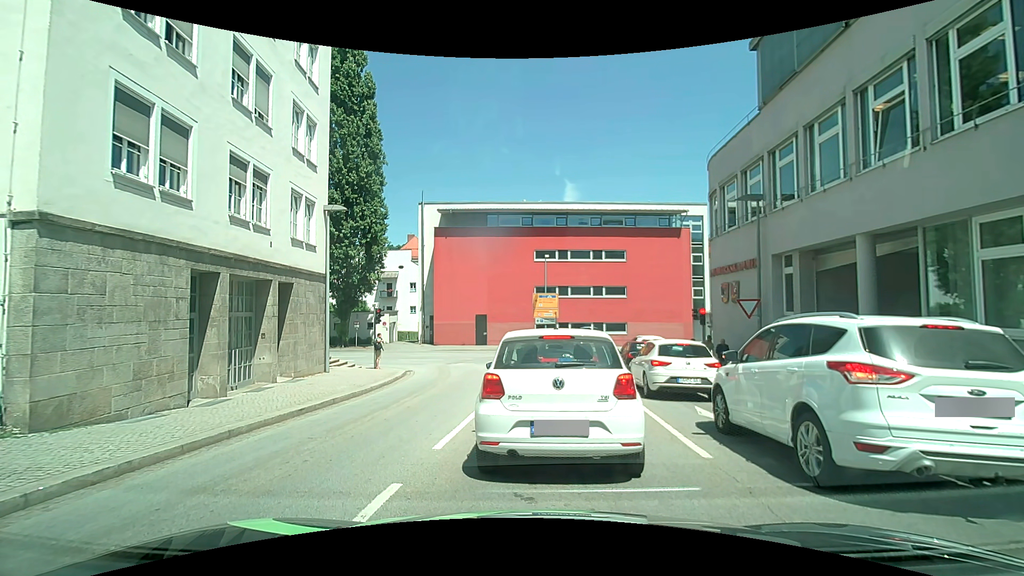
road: tertiary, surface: asphalt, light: Day
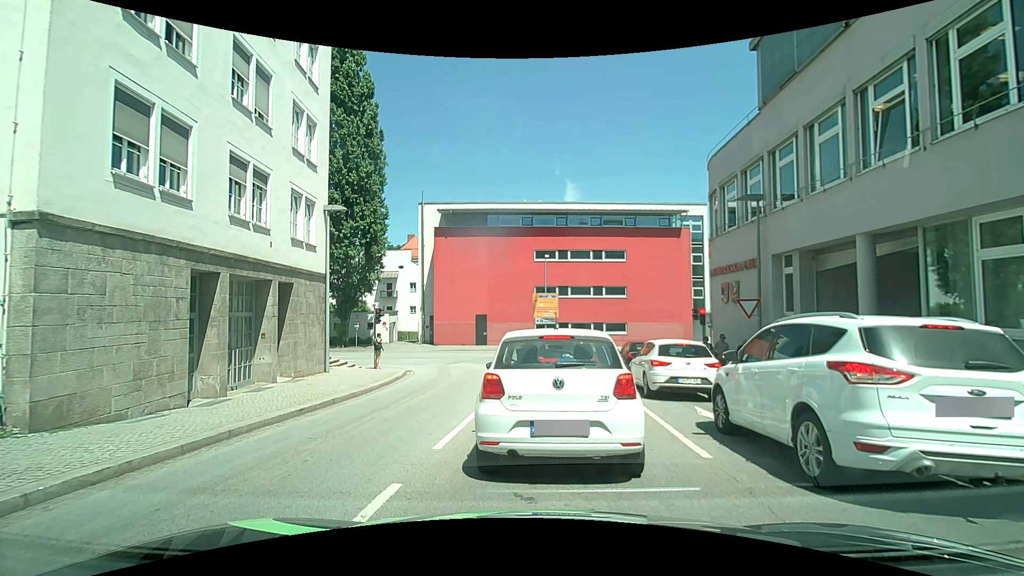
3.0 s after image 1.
(0.0, 0.0) m; 0°
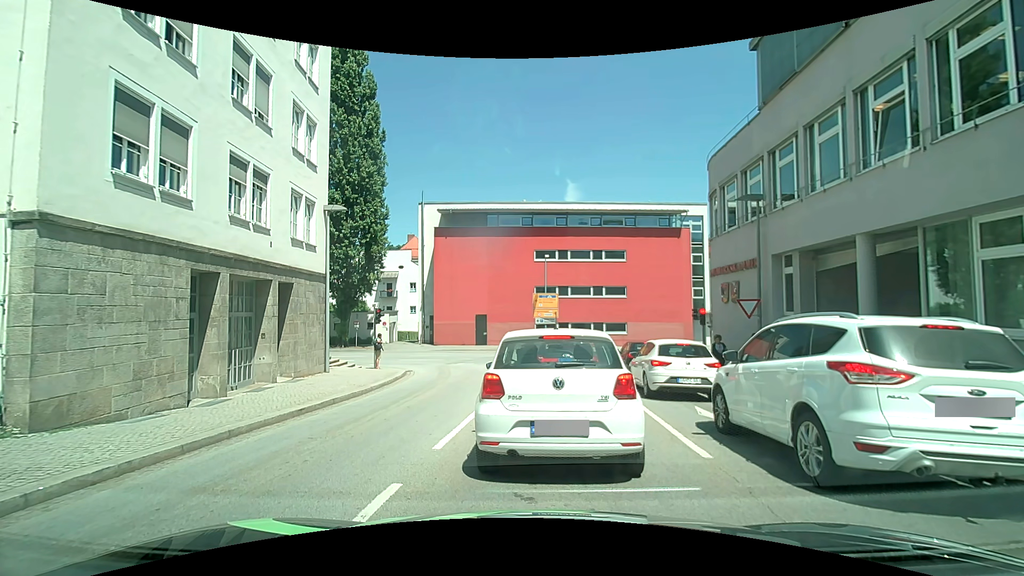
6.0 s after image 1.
(0.0, 0.0) m; 0°
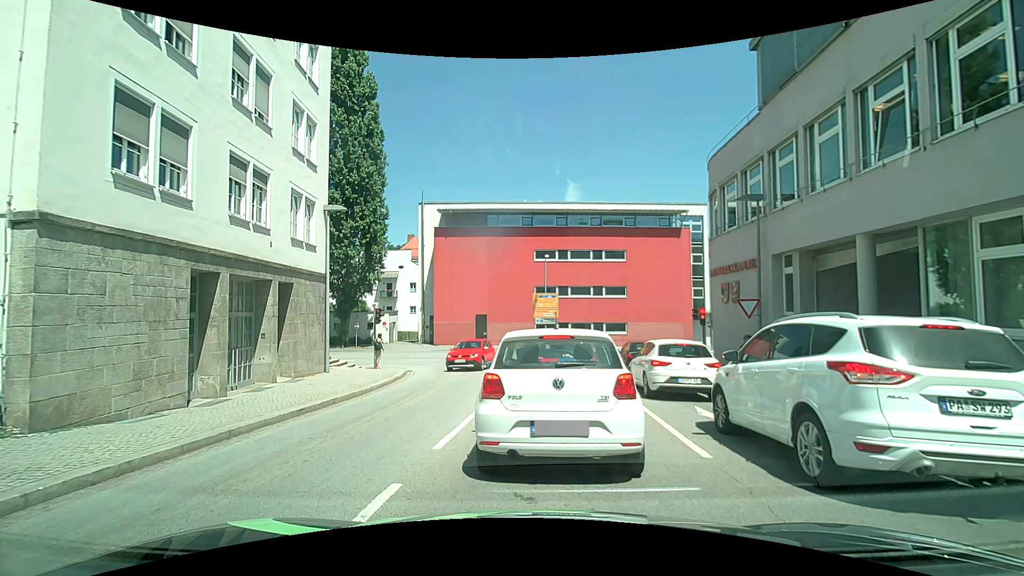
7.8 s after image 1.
(0.0, 0.0) m; 0°
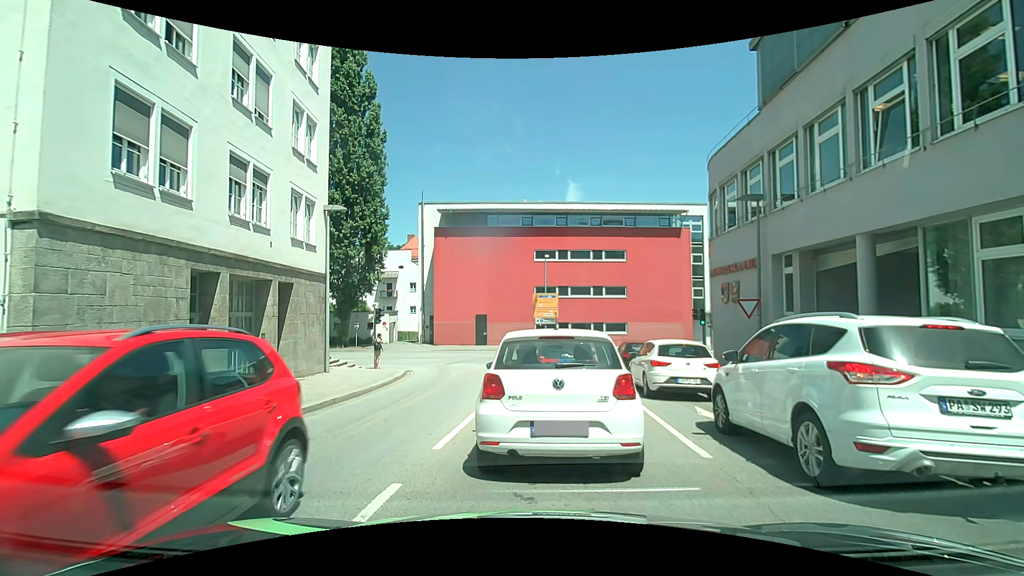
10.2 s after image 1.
(0.0, 0.0) m; 0°
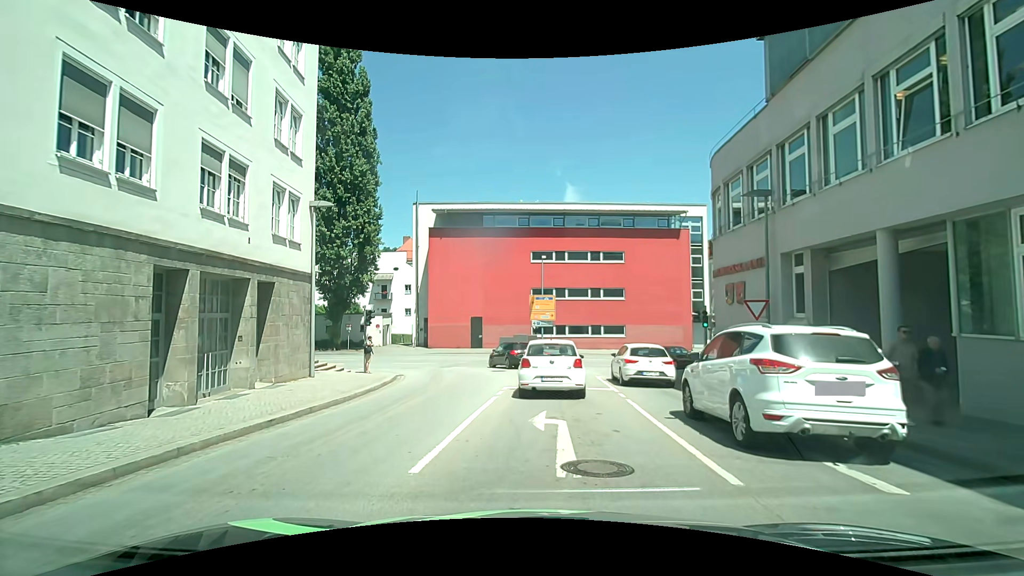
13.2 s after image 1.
(0.0, +1.0) m; 0°
